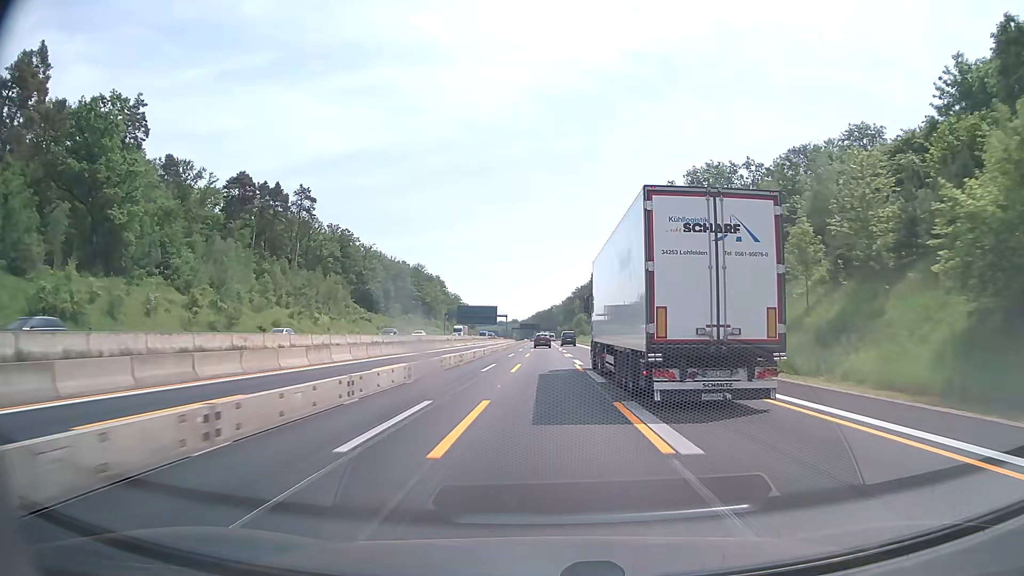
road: motorway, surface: asphalt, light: Day
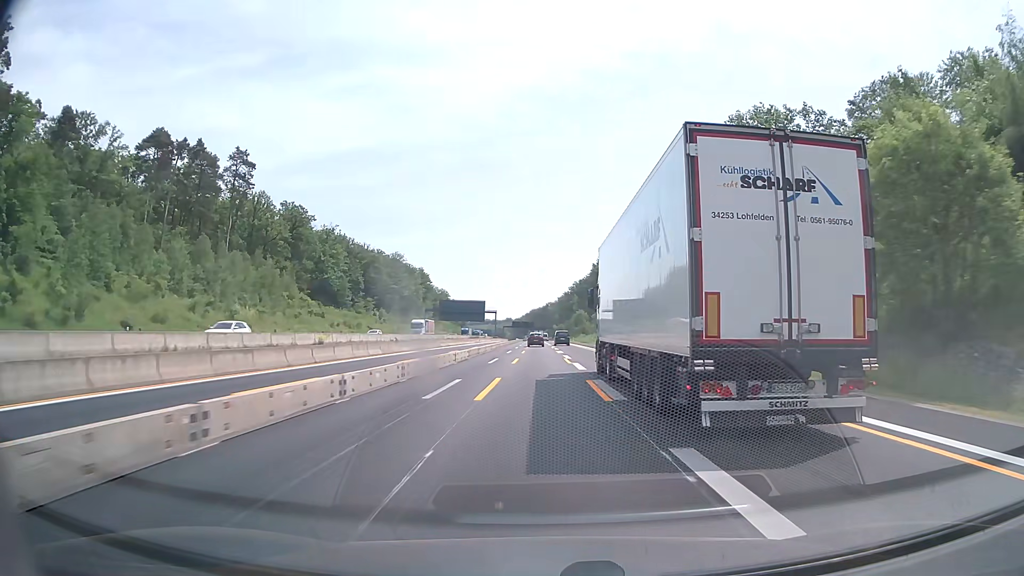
(+0.2, +30.0) m; 0°
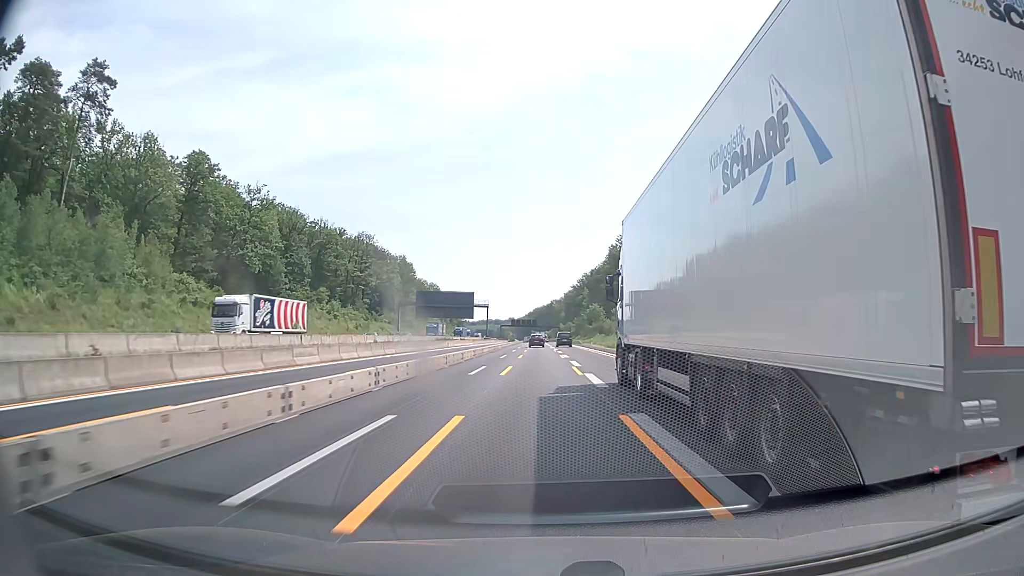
(0.0, +44.7) m; 0°
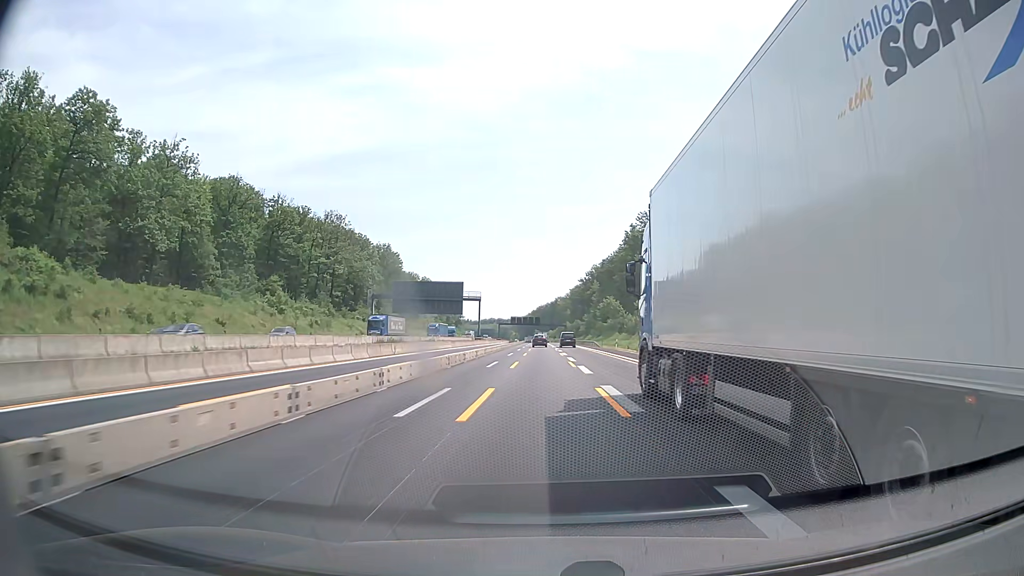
(-0.1, +29.8) m; 0°
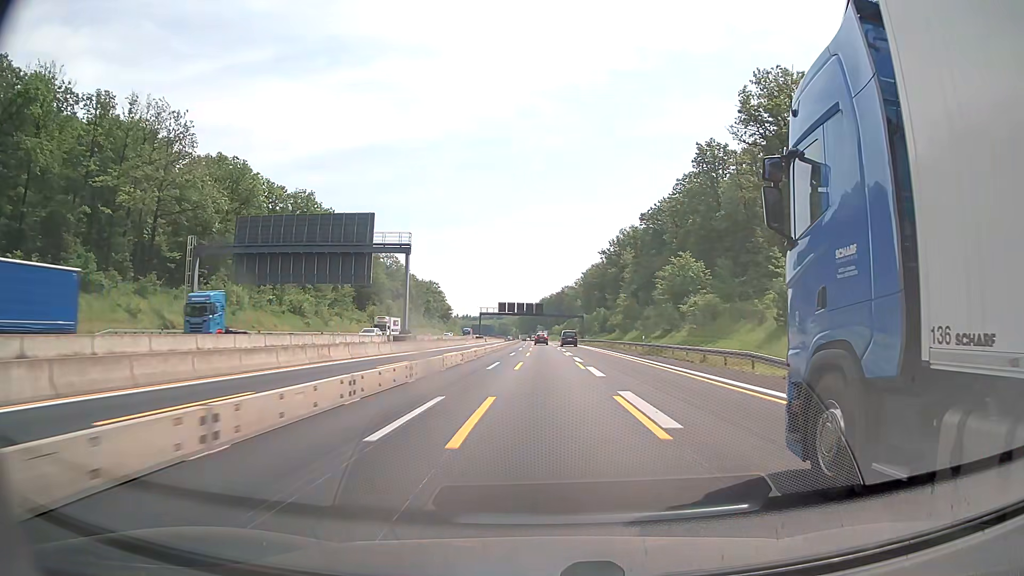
(-0.2, +74.8) m; 0°
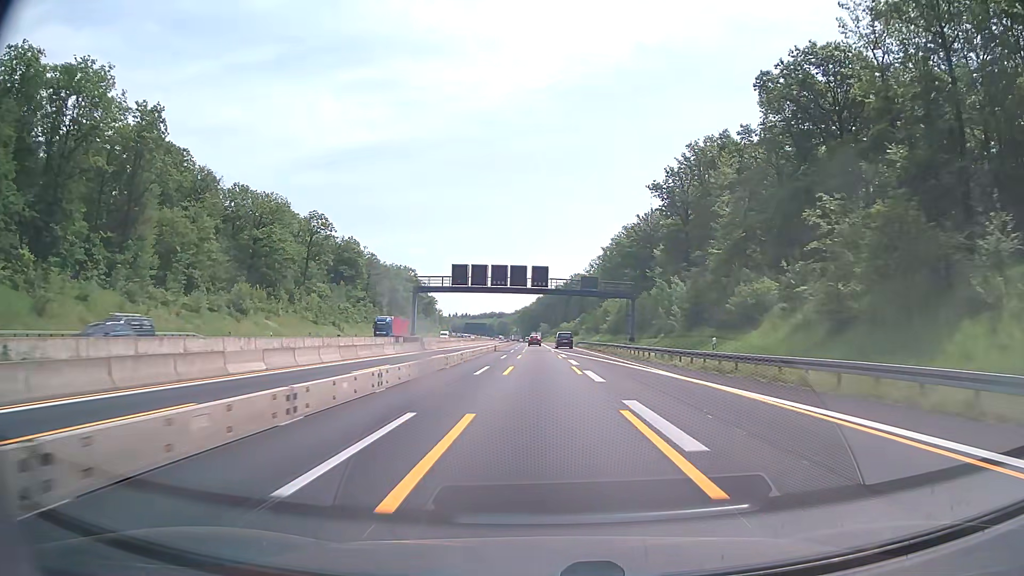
(0.0, +74.5) m; 0°
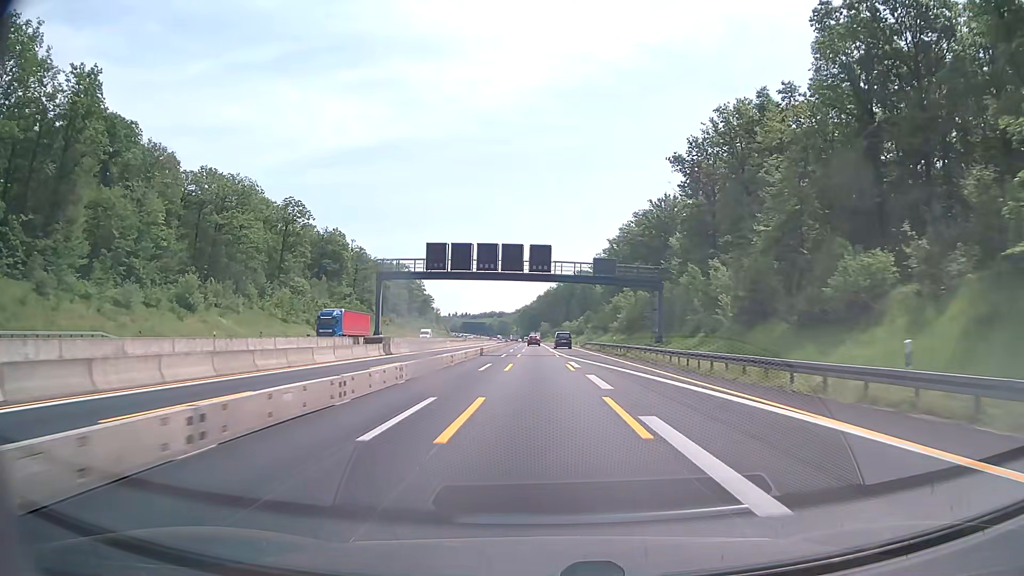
(0.0, +14.9) m; 0°
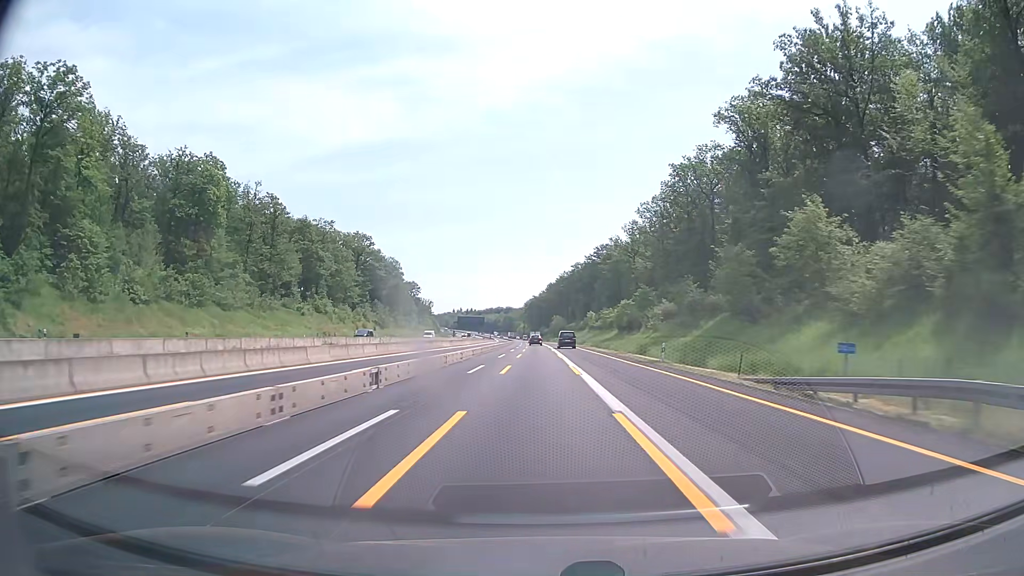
(-0.7, +74.7) m; -1°
(0, +10) (0, +20) (0, +30) (0, +40) (0, +50) (0, +60) (0, +70) (+1, +80) (+1, +90) (+1, +100) m
